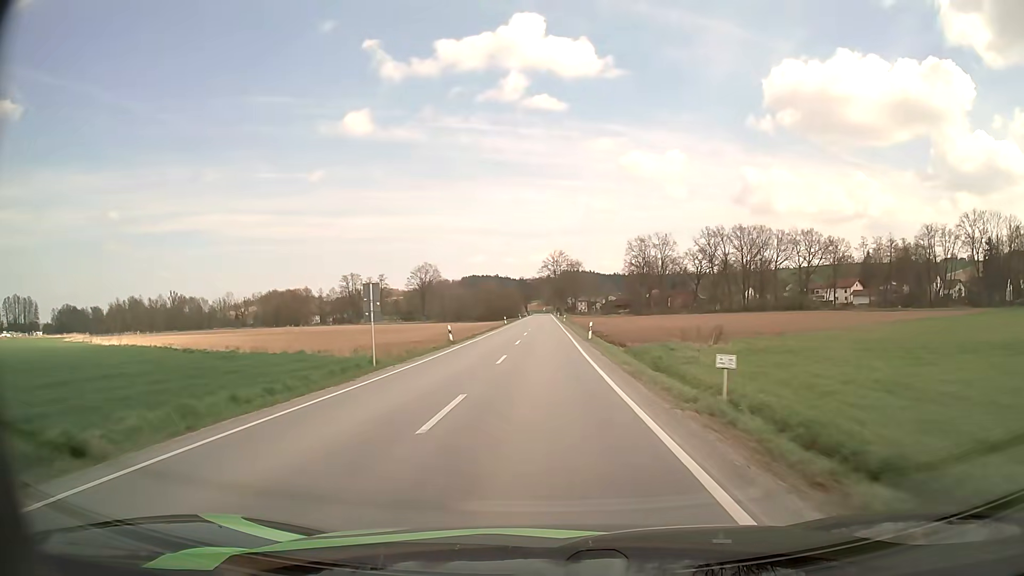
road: secondary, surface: asphalt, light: Day
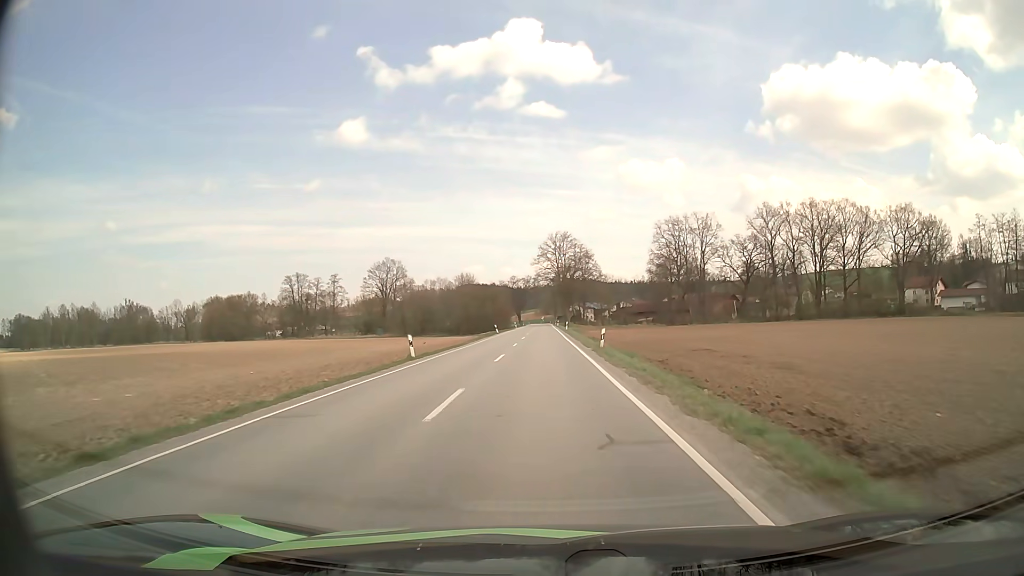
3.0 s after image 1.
(-0.2, +59.5) m; 0°
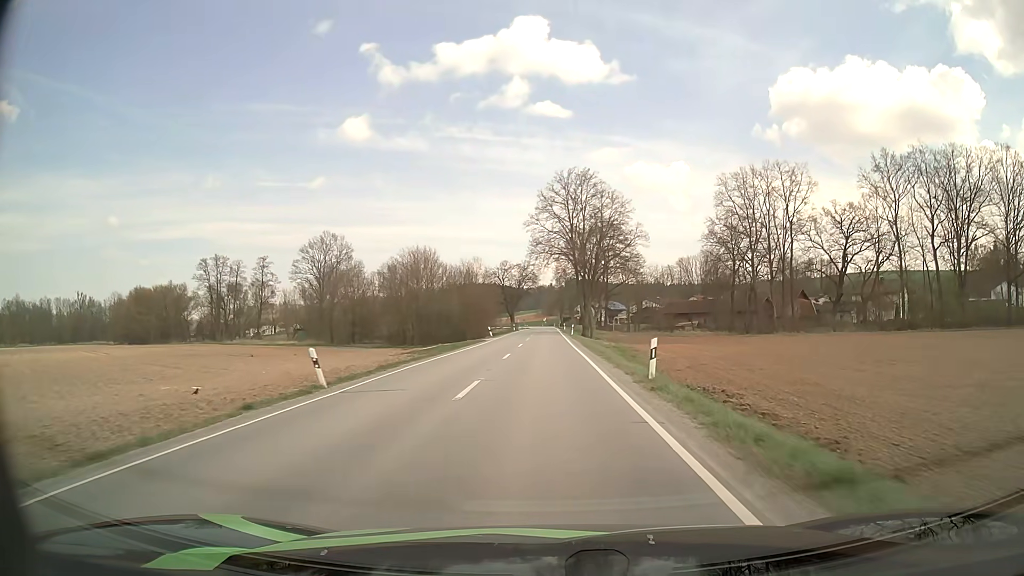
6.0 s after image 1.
(-0.1, +57.3) m; 0°
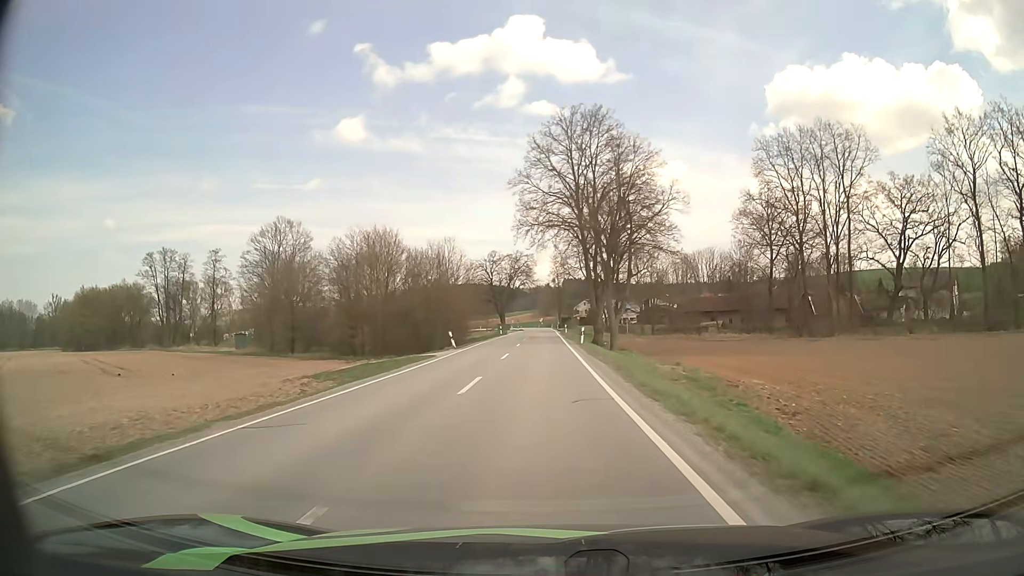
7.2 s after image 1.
(+0.1, +22.8) m; 0°
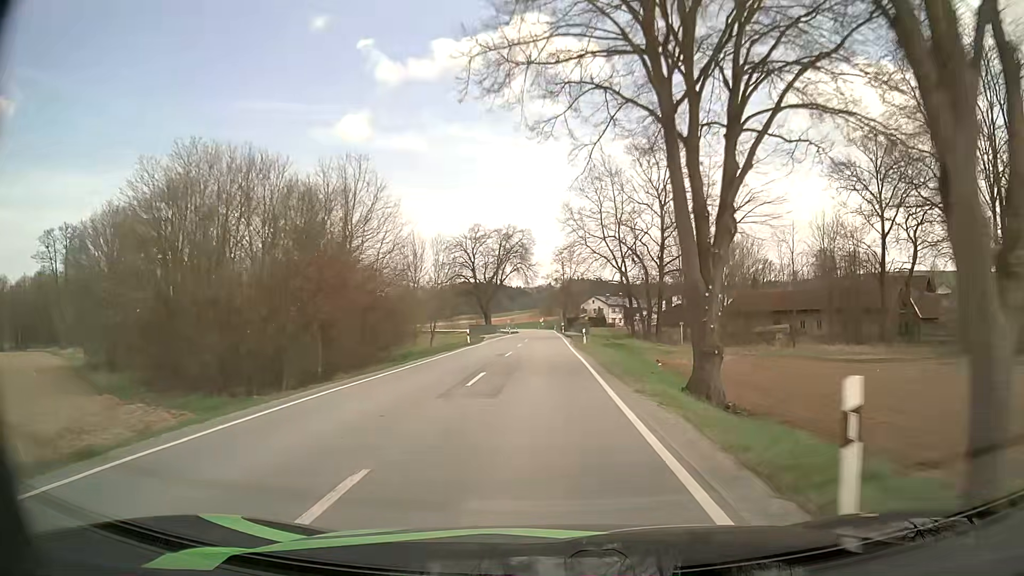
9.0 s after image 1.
(-0.1, +34.6) m; 0°
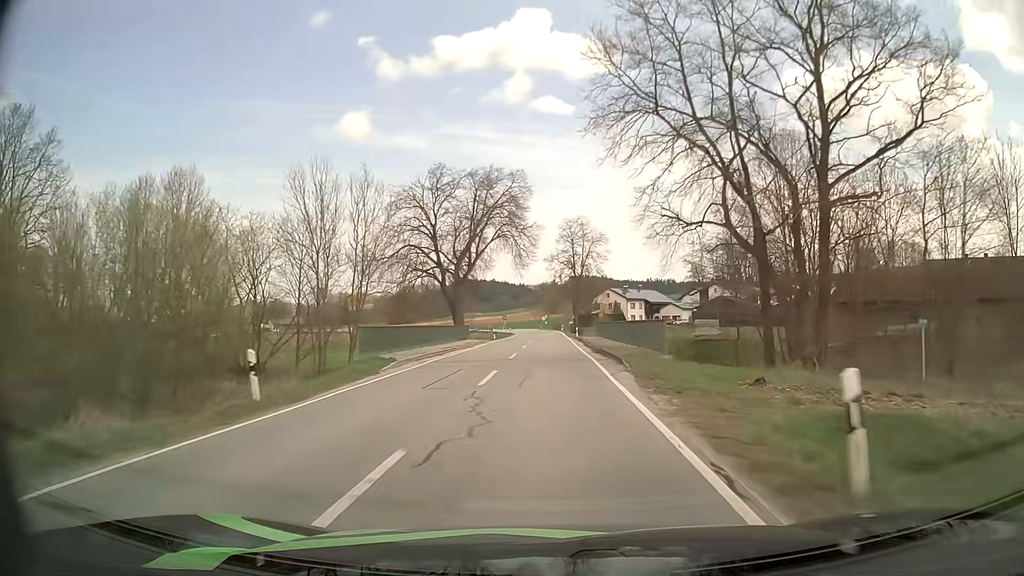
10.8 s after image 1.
(-0.2, +34.9) m; 0°
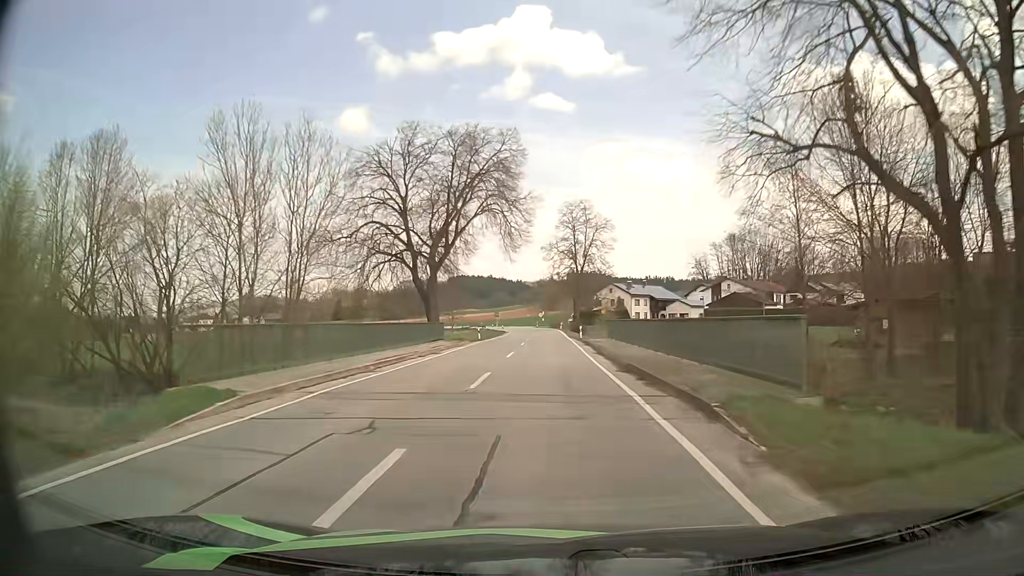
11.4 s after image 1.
(0.0, +11.7) m; 0°
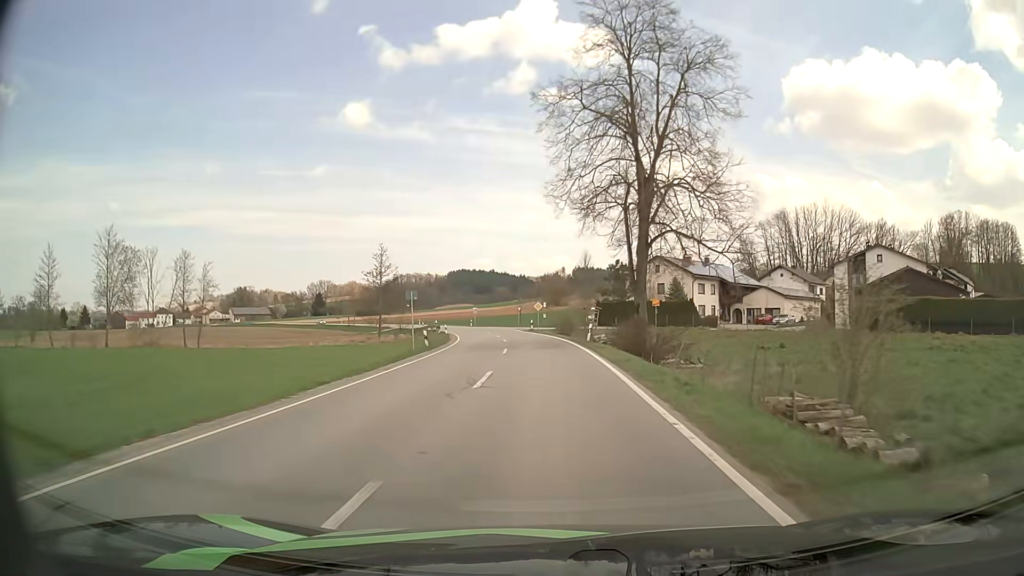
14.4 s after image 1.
(+0.1, +57.2) m; -1°
(0, +10) (0, +20) (0, +30) (-1, +40) (-2, +50) (-3, +60) (-5, +70) (-7, +79) (-10, +89) (-13, +99) m
